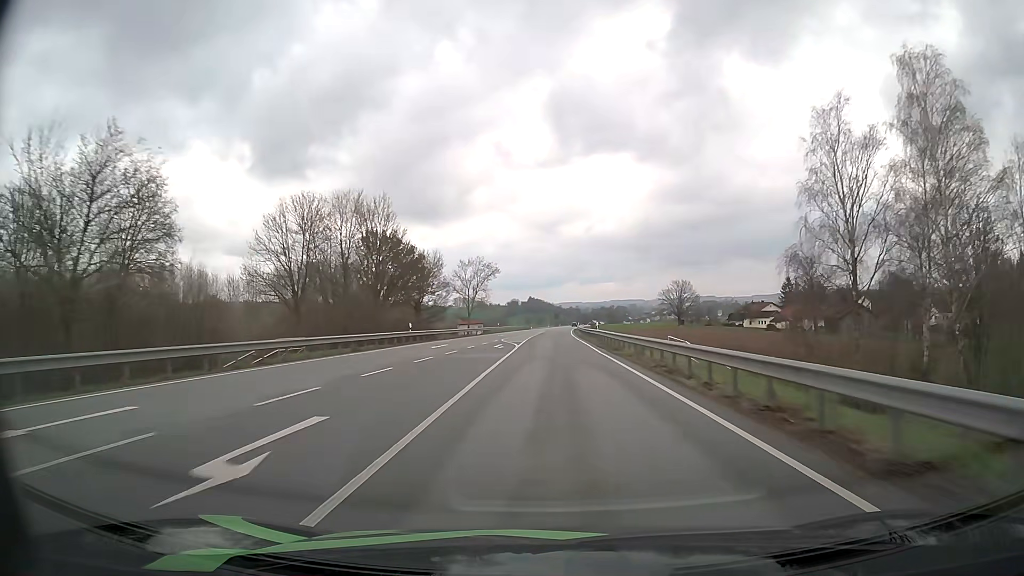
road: primary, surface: asphalt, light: Day
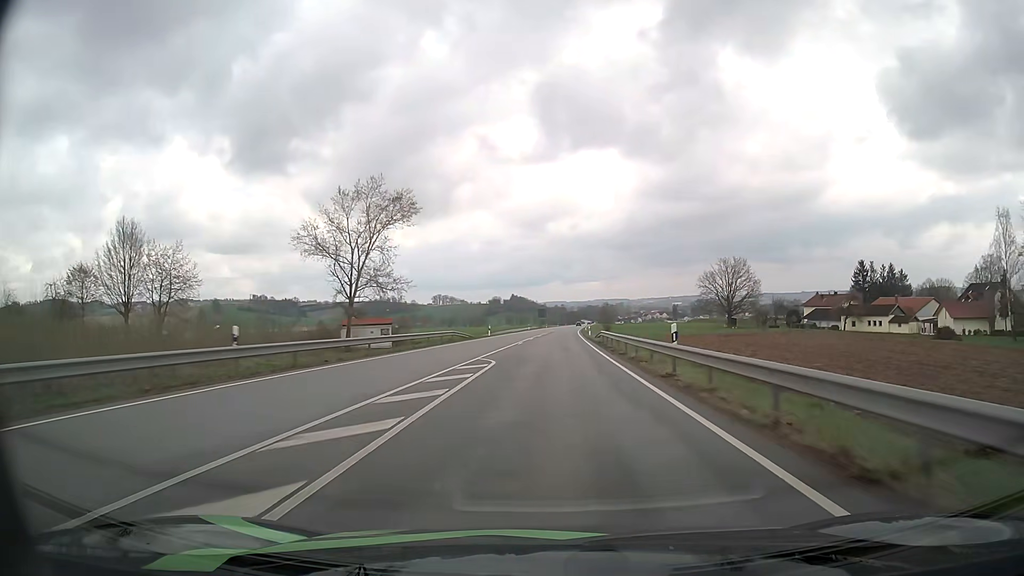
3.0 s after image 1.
(+0.5, +77.5) m; +1°
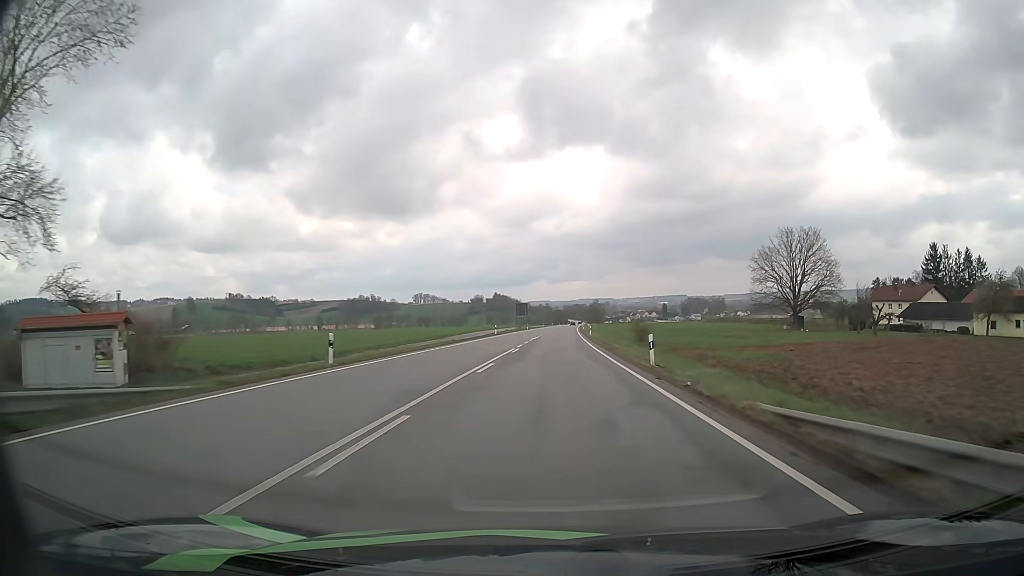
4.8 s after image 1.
(+0.4, +47.4) m; +1°
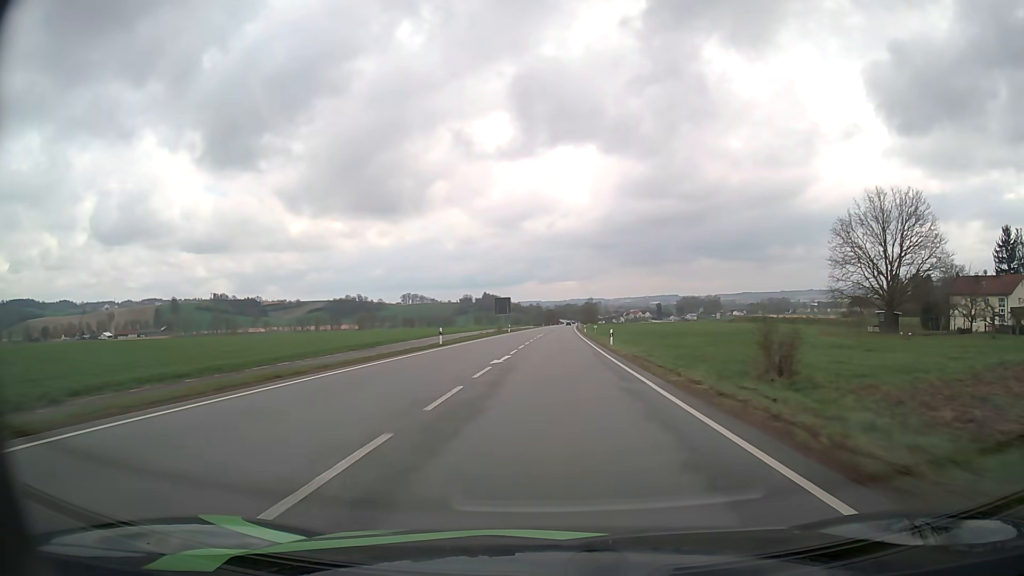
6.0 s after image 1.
(+0.3, +31.8) m; +1°
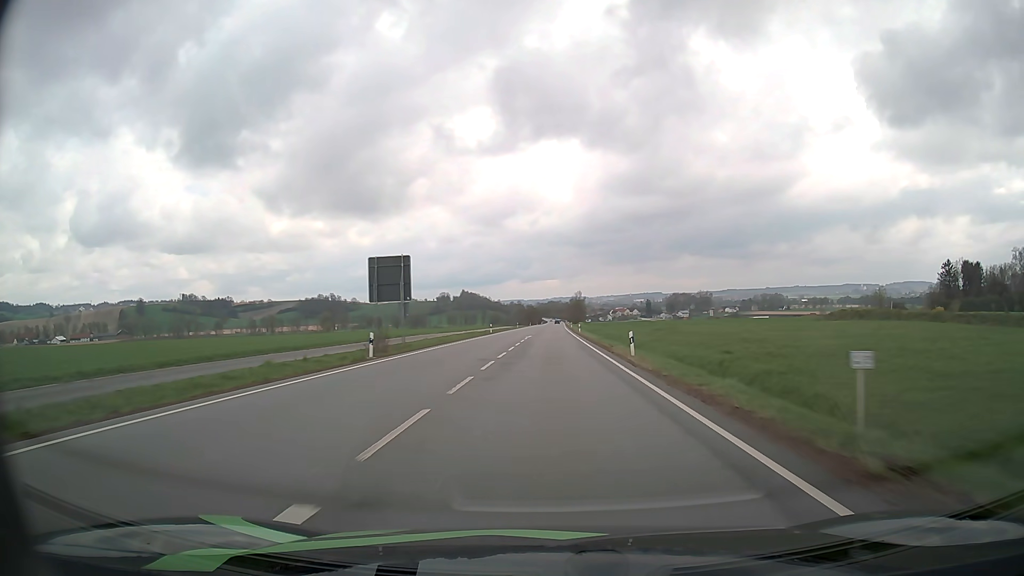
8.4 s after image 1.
(+1.0, +63.7) m; +2°
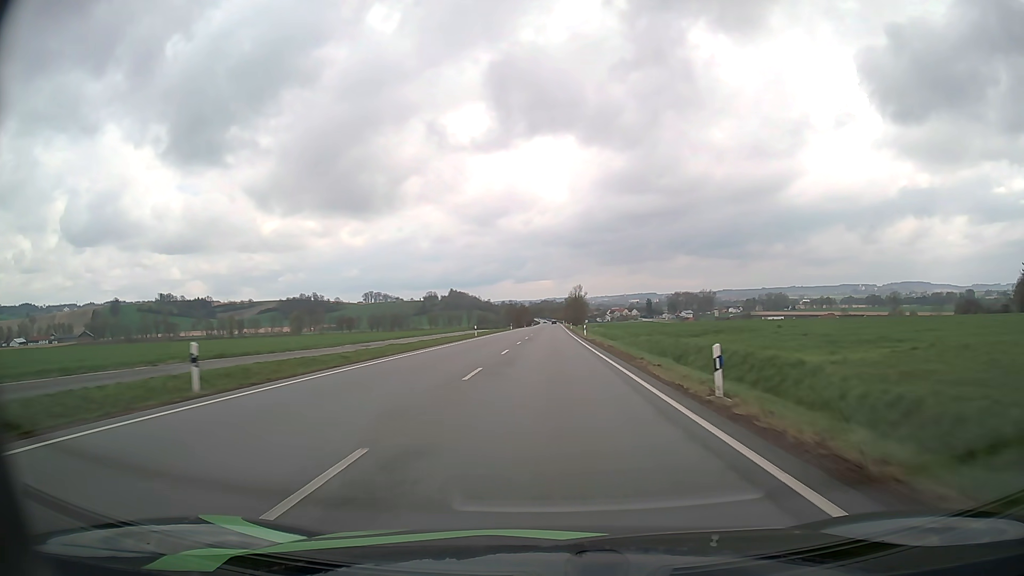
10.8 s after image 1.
(+0.3, +63.8) m; +1°
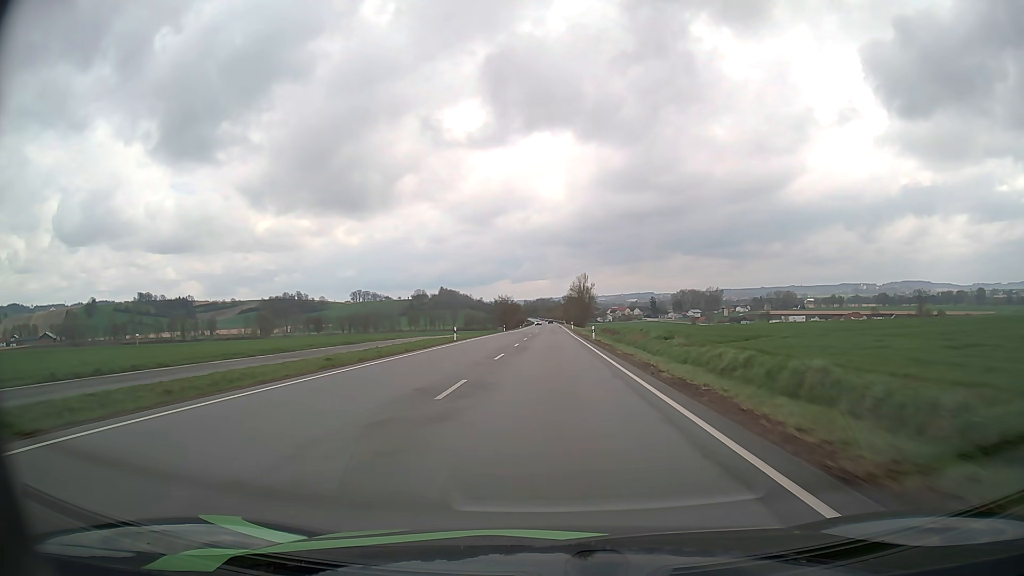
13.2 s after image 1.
(+0.3, +63.8) m; 0°
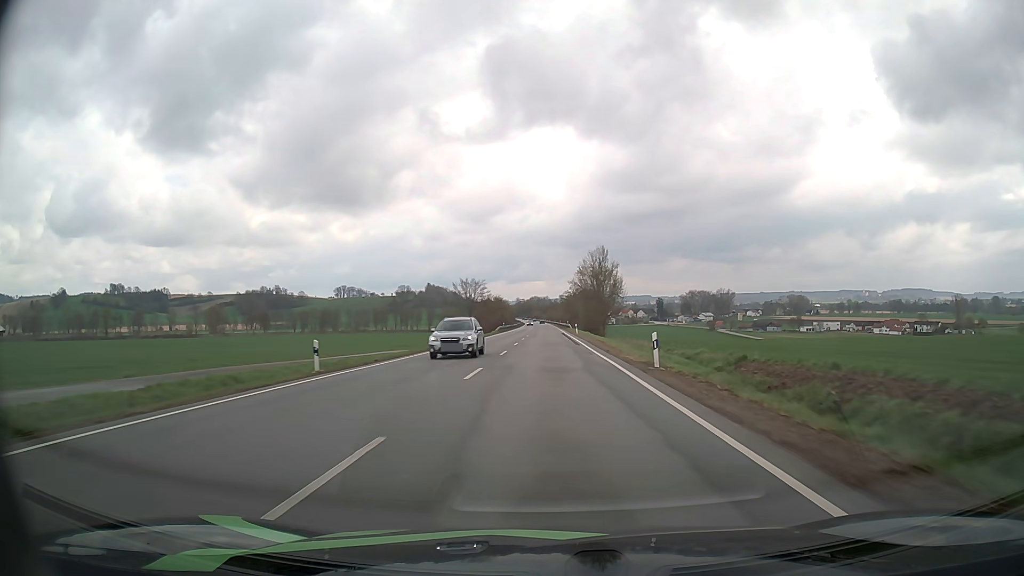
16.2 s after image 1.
(+0.3, +79.8) m; 0°
(0, +10) (0, +20) (0, +30) (0, +40) (0, +50) (0, +60) (0, +70) (0, +80) (0, +90) (0, +100) m
